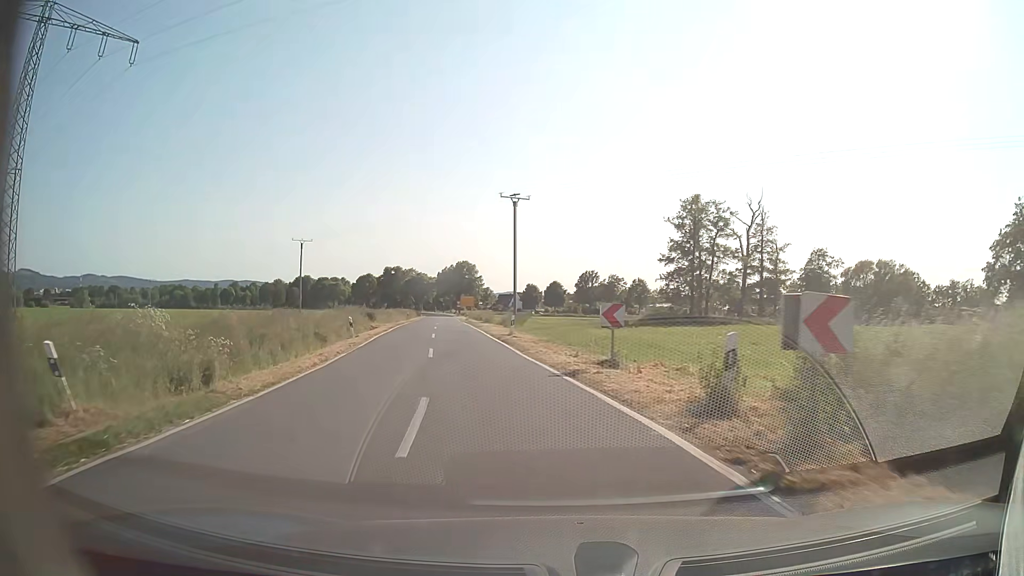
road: tertiary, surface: asphalt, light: Day
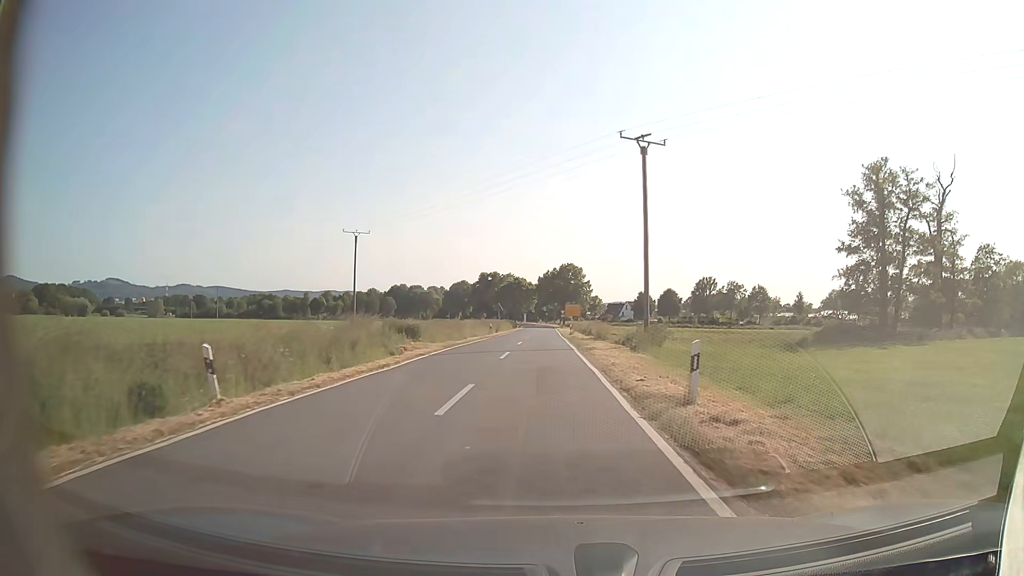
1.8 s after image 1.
(-2.5, +21.1) m; -10°
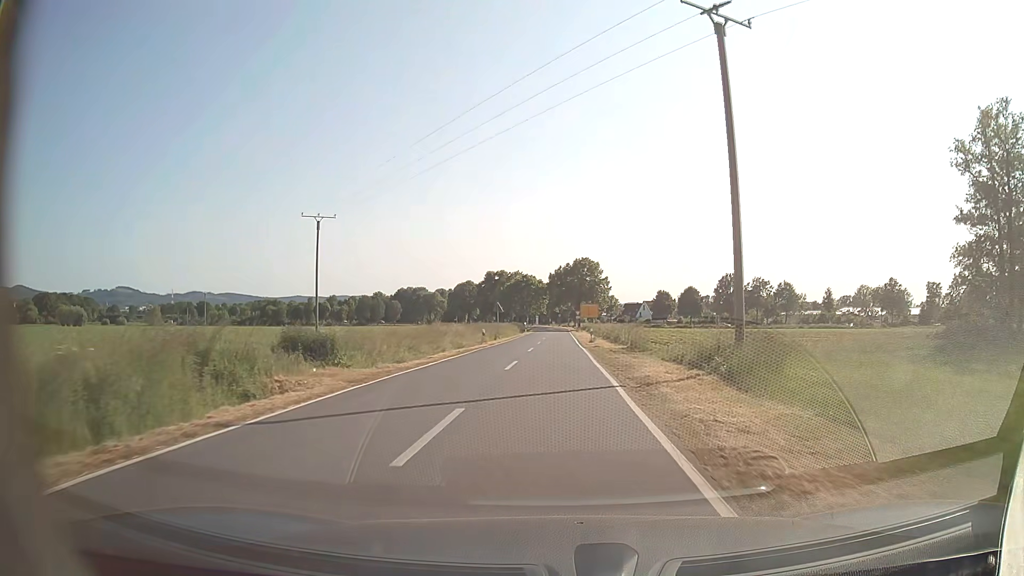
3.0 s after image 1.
(-0.1, +15.6) m; -1°
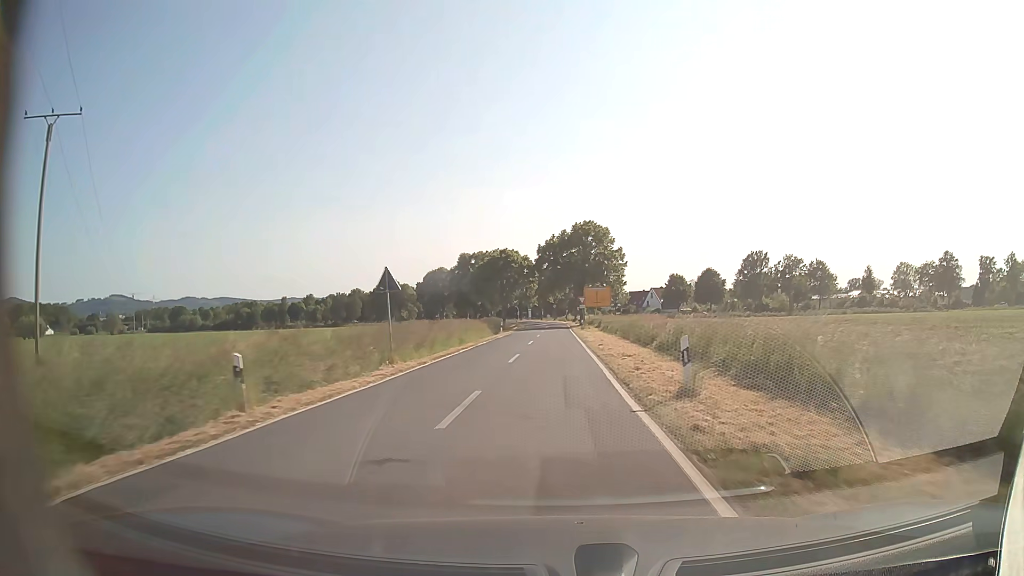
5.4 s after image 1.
(+0.2, +35.0) m; +1°
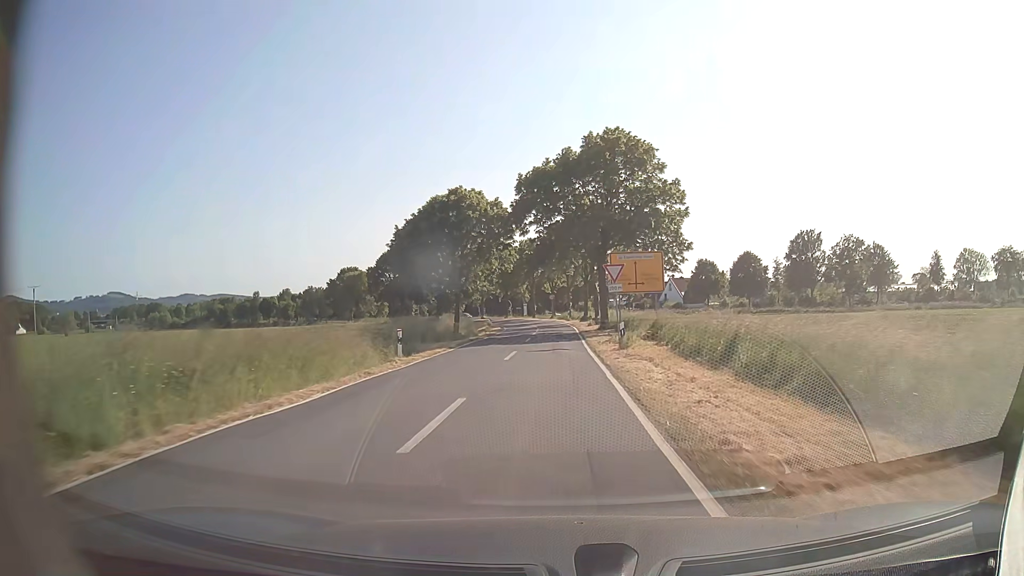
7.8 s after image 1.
(+0.1, +38.3) m; 0°
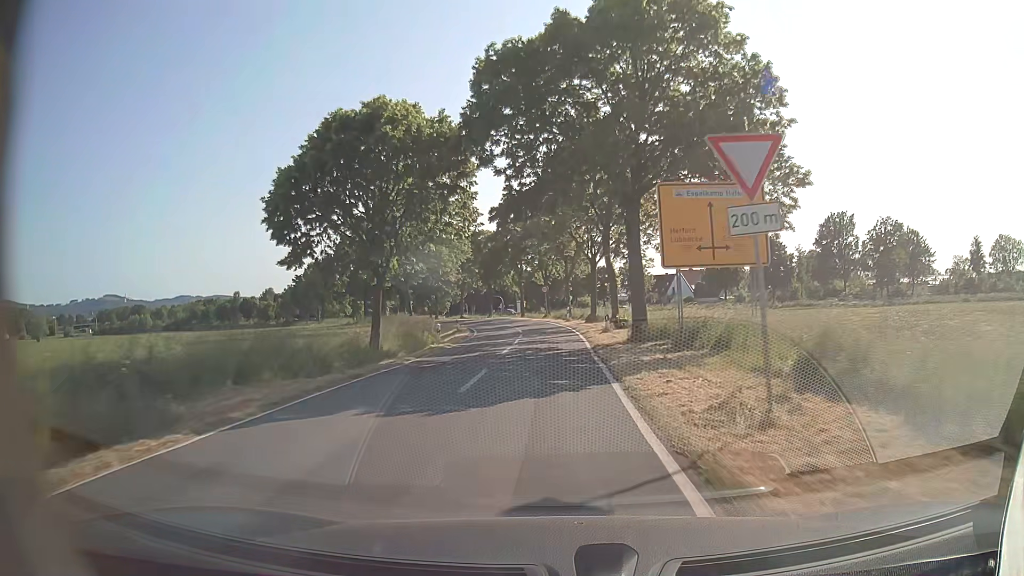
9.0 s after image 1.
(+0.1, +19.1) m; +1°
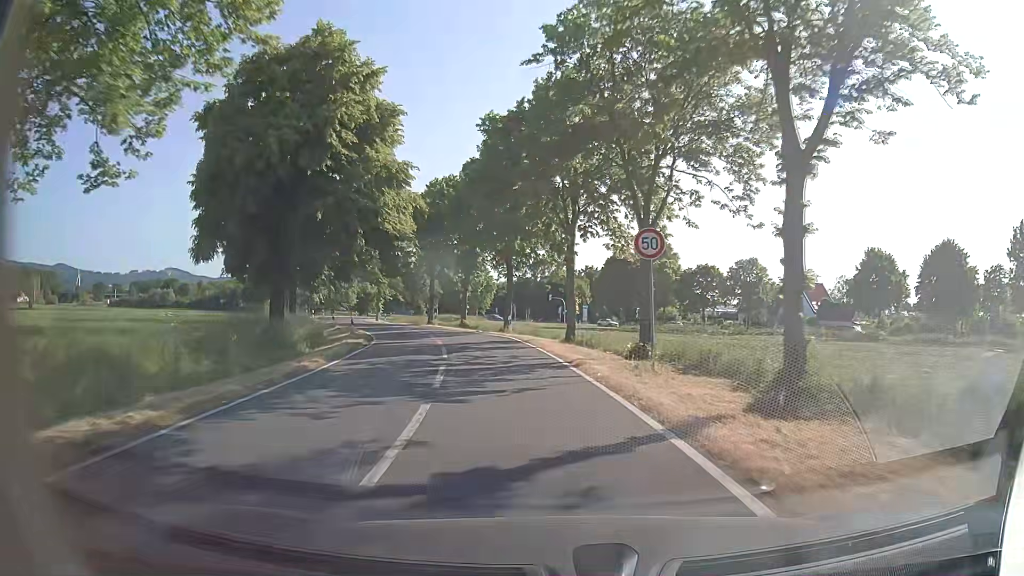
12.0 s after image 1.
(-1.3, +42.3) m; -6°
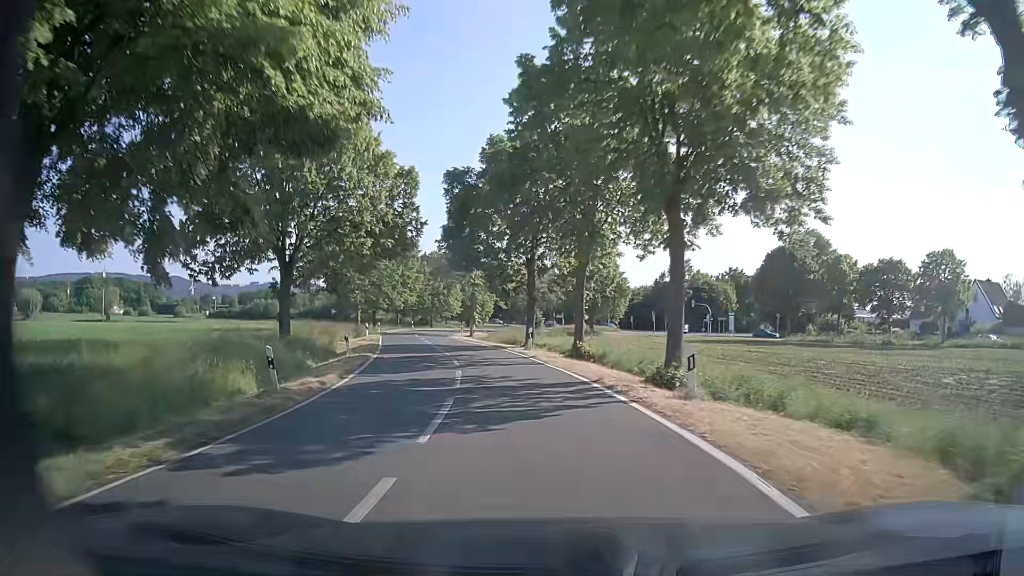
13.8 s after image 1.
(-1.9, +21.5) m; -12°
(0, +10) (-1, +20) (-3, +30) (-6, +39) (-8, +49) (-10, +59) (-11, +69) (-11, +79) (-10, +89) (-6, +98) m
